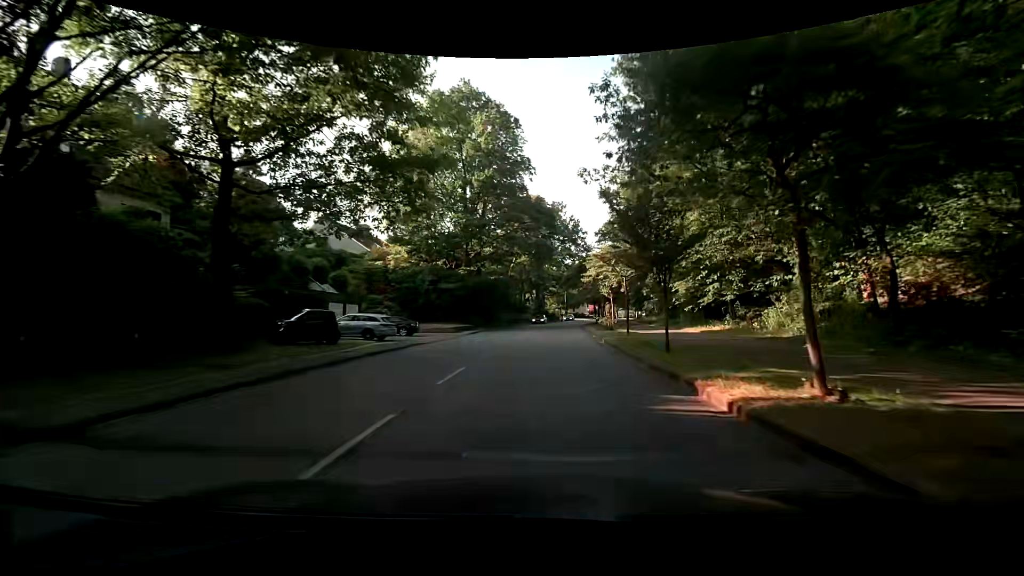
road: tertiary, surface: asphalt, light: Day
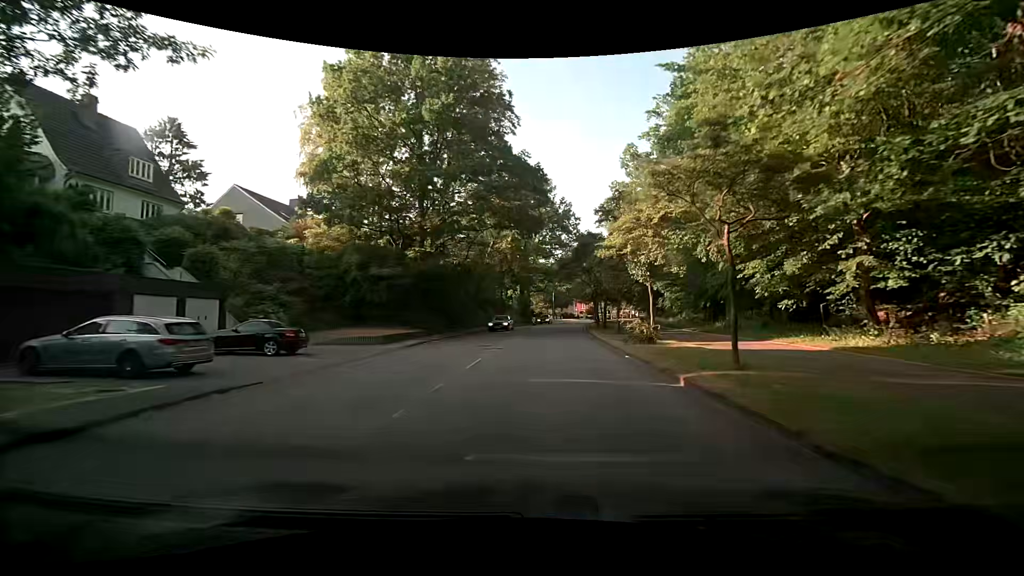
(+0.2, +15.1) m; +1°
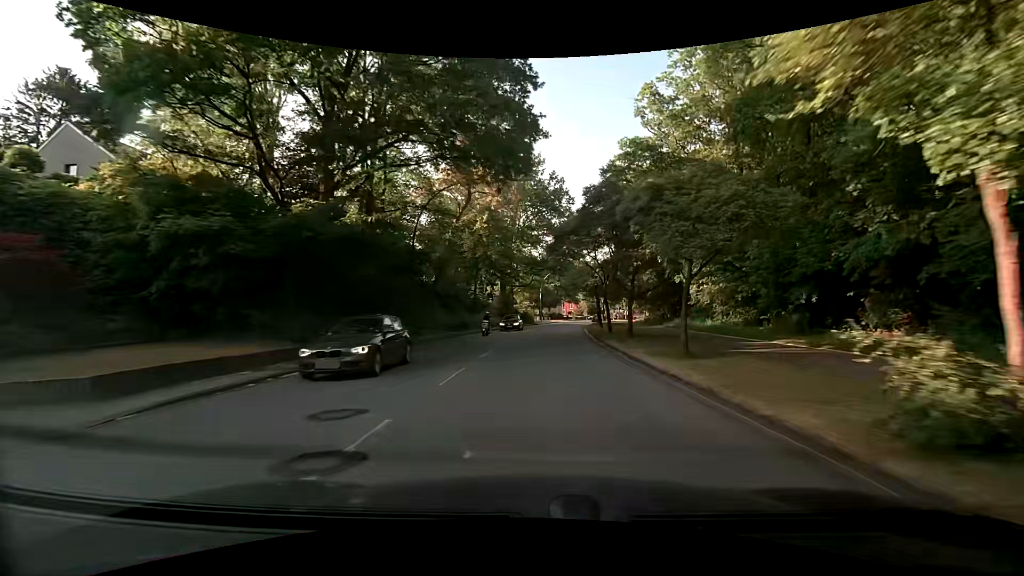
(+0.3, +15.2) m; +2°
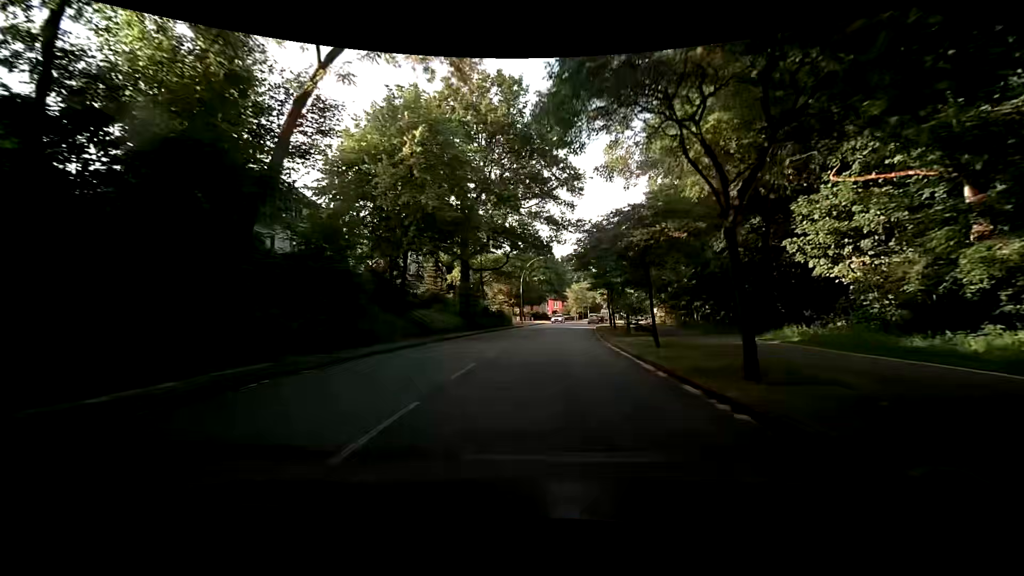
(+0.4, +22.8) m; +2°
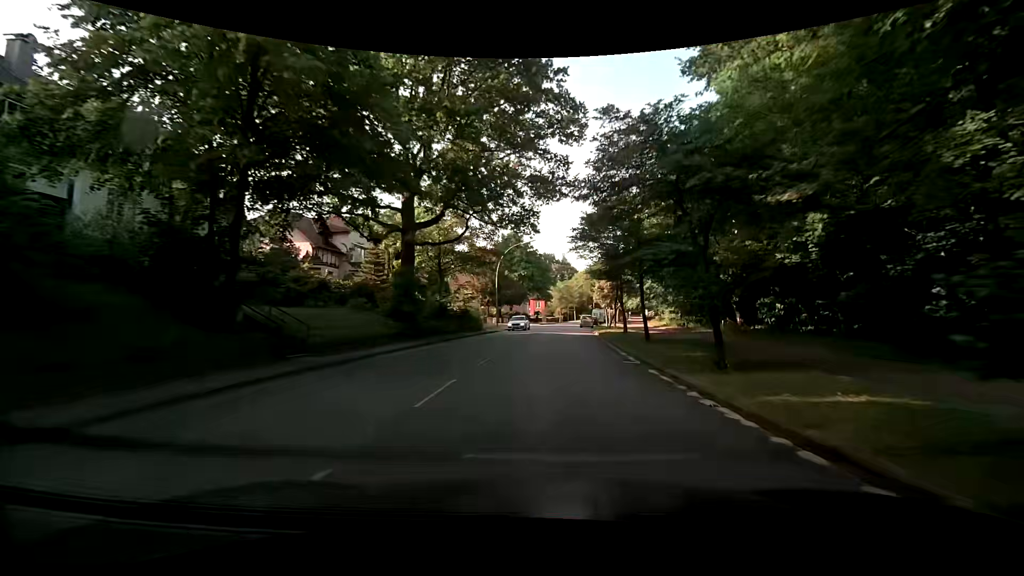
(+0.3, +15.3) m; +2°
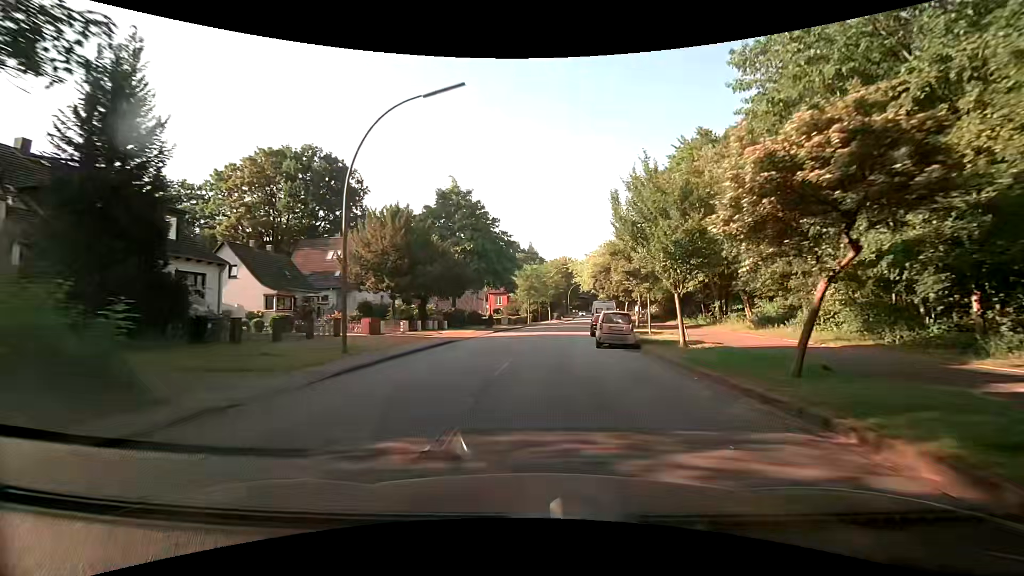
(+1.7, +38.3) m; +4°
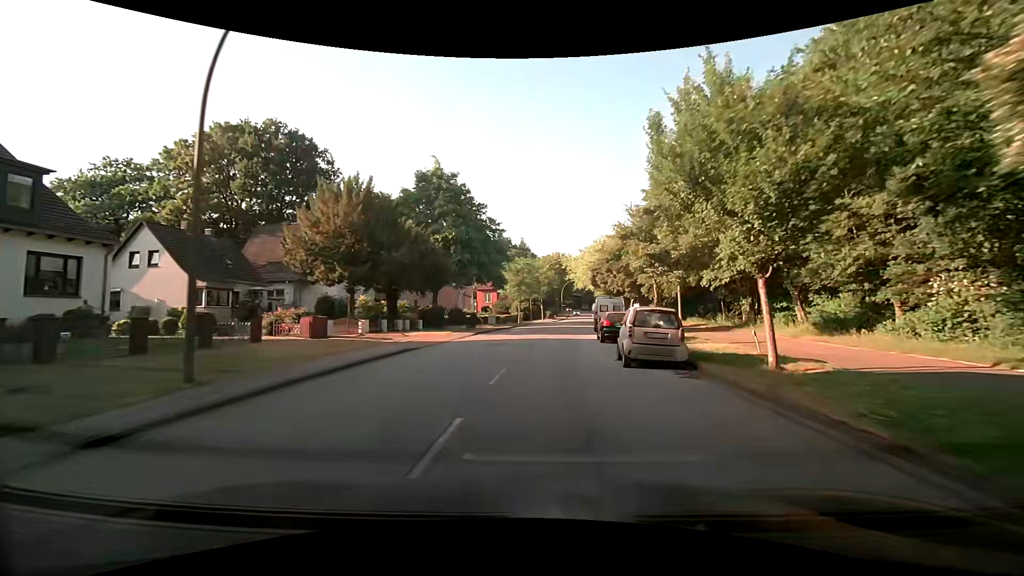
(+0.1, +7.7) m; +2°
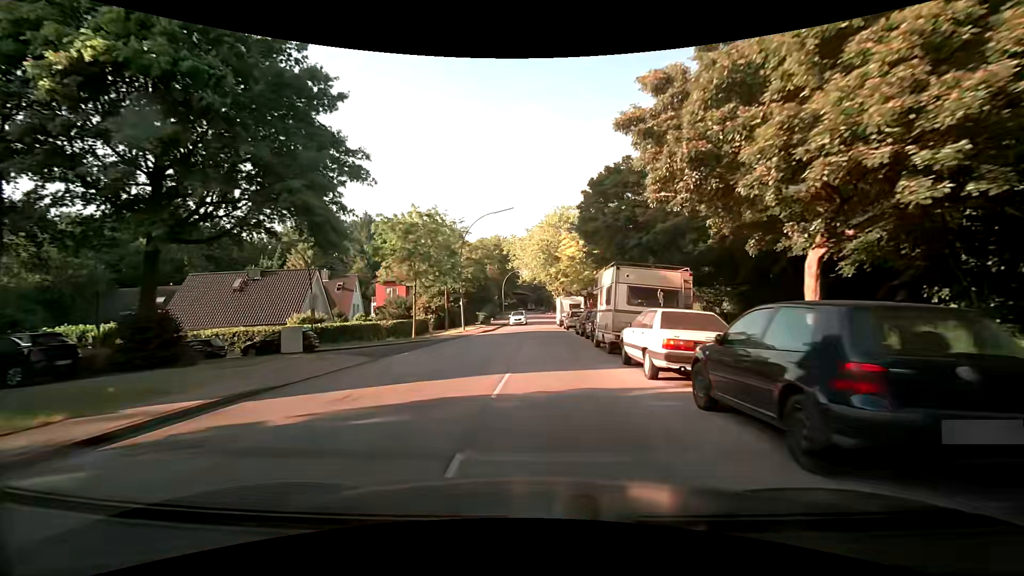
(+2.4, +38.2) m; +7°
(0, +10) (0, +20) (0, +30) (0, +40) (0, +50) (+1, +60) (+2, +70) (+2, +80) (+2, +90) (+2, +100) m
